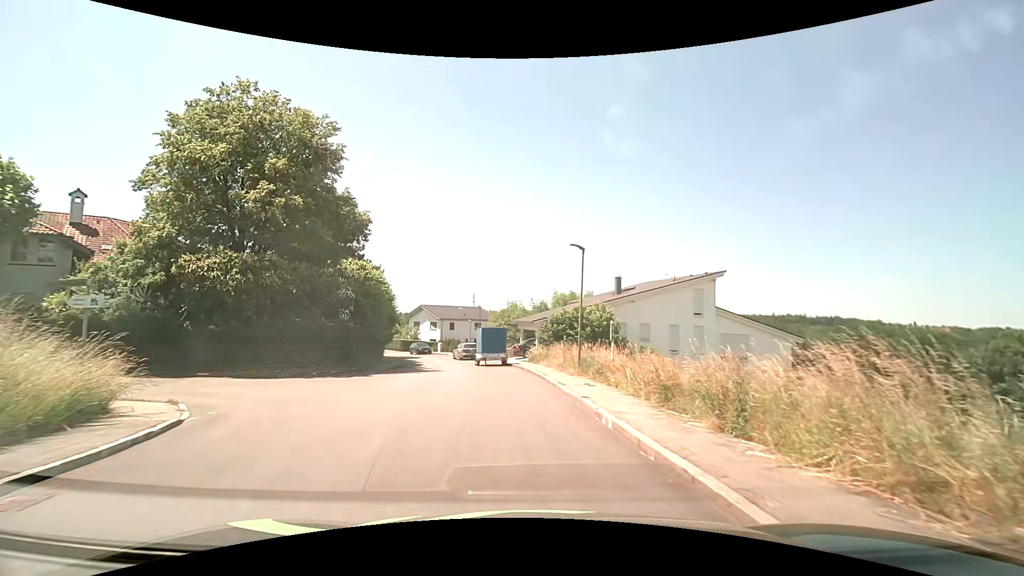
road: residential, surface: asphalt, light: Day
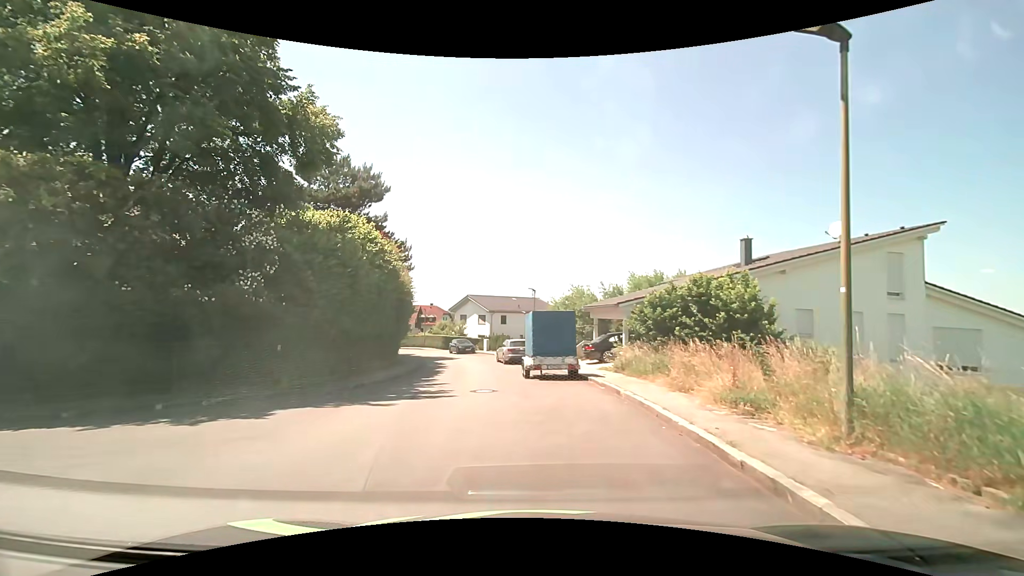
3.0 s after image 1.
(-0.8, +13.4) m; -7°
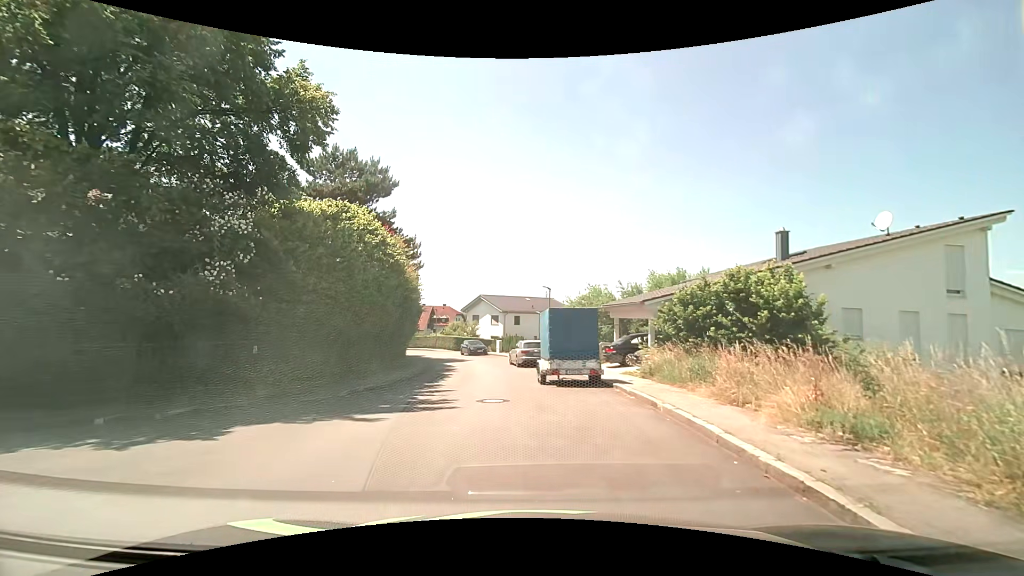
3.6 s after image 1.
(0.0, +2.0) m; -1°
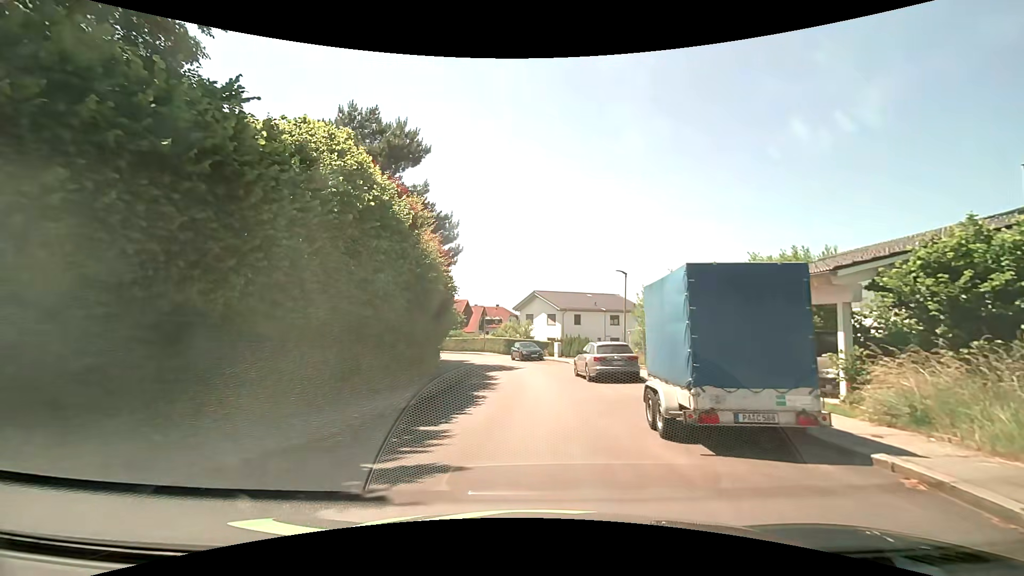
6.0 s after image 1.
(-0.5, +8.7) m; -6°
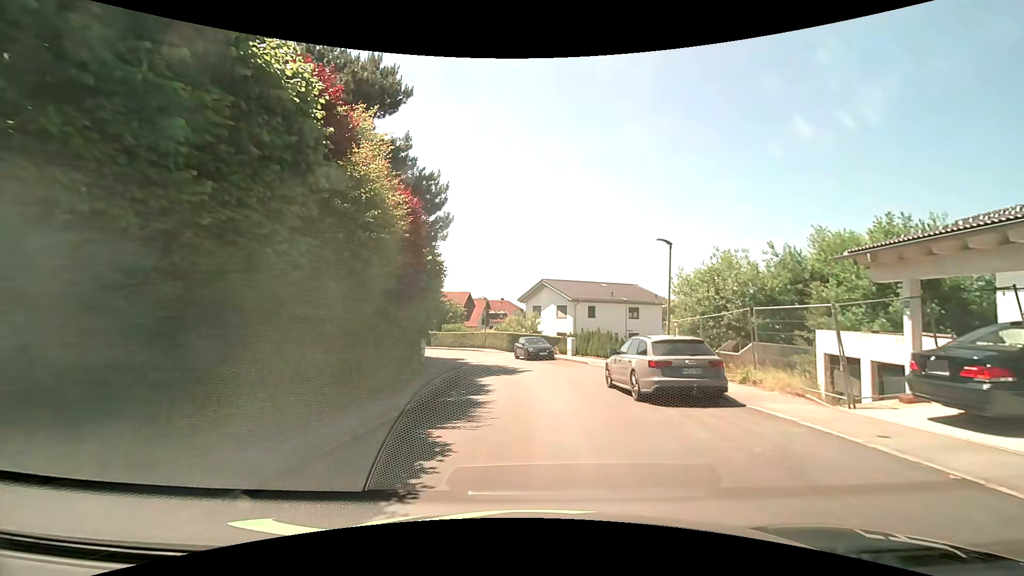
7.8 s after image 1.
(-0.2, +7.2) m; -2°
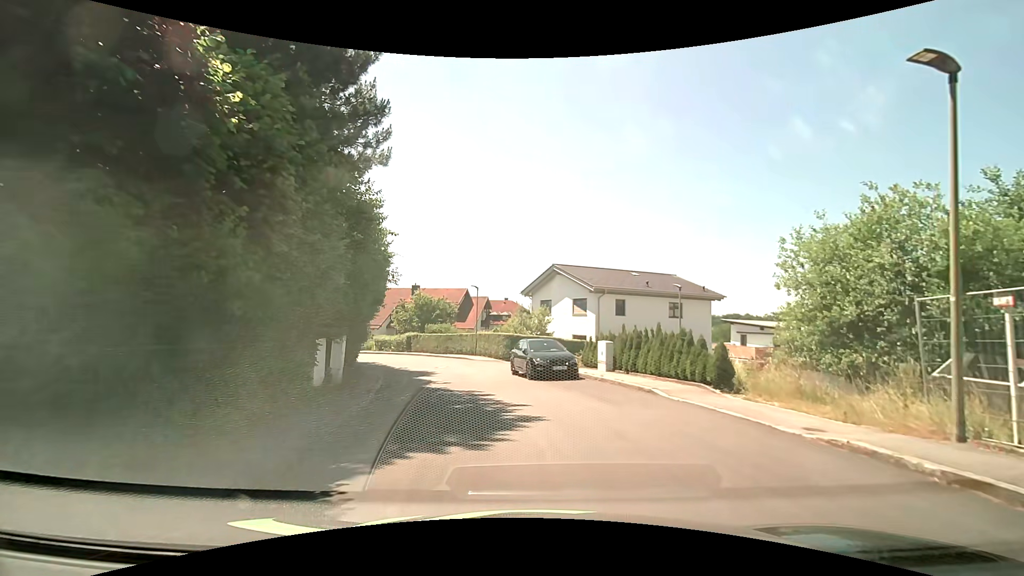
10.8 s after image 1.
(+0.1, +13.1) m; 0°
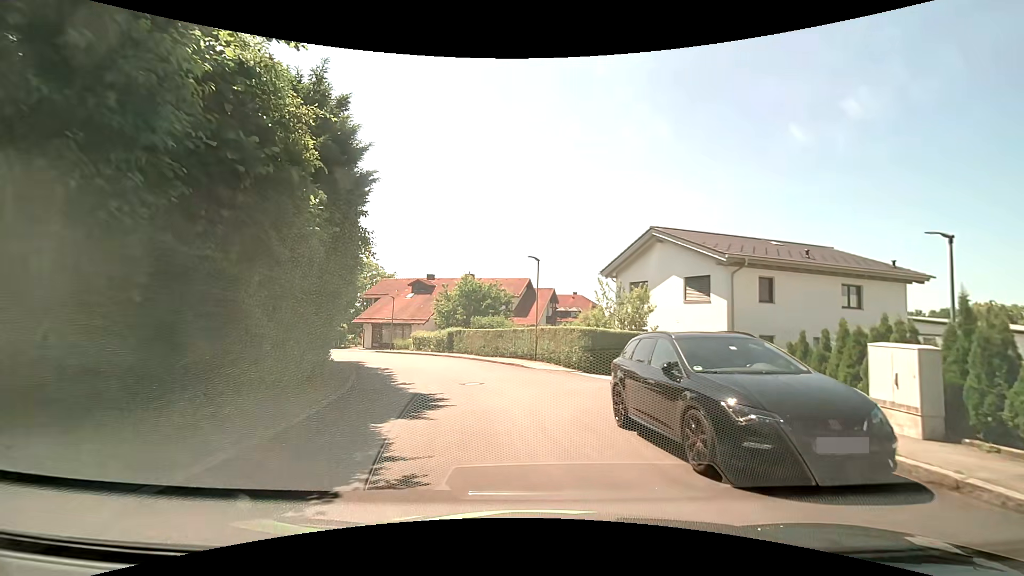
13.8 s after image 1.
(-0.8, +12.4) m; -7°
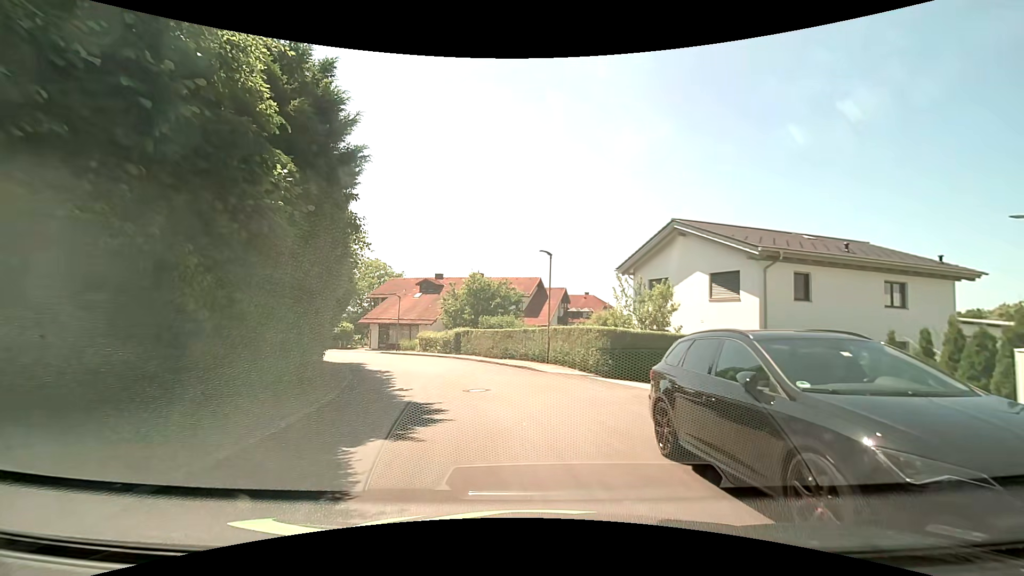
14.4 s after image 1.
(0.0, +1.8) m; -1°
